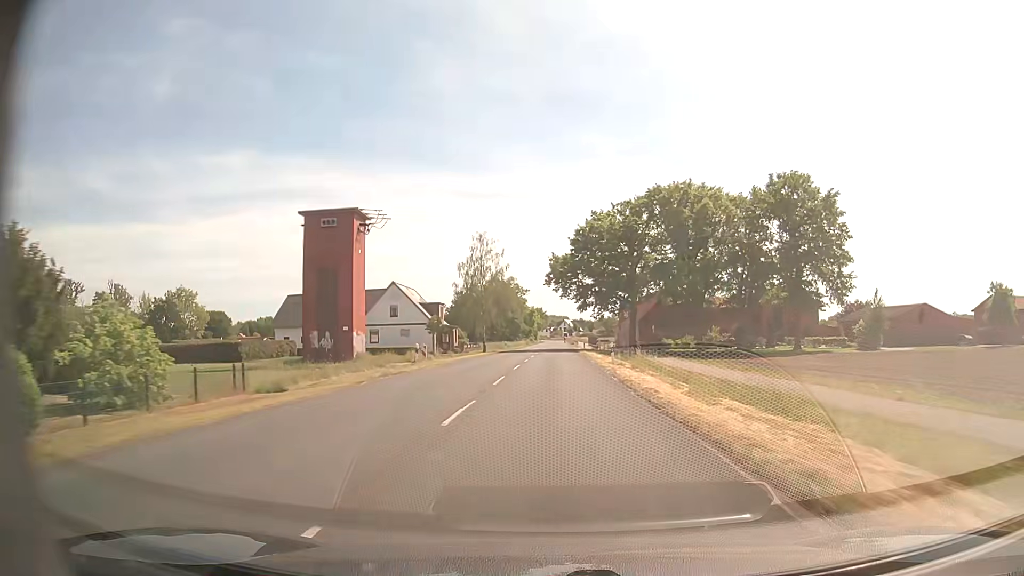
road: secondary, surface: asphalt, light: Day
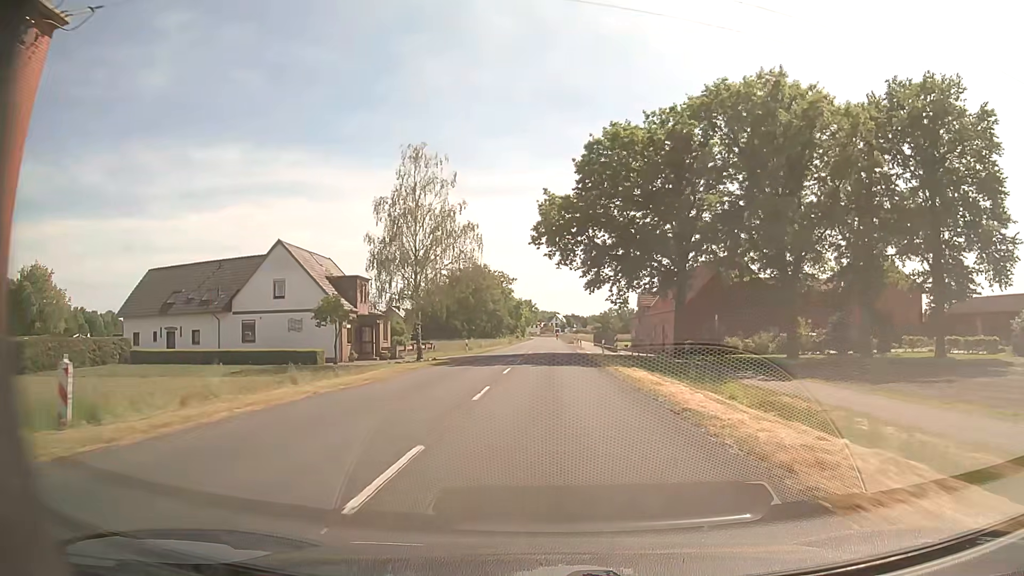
(+0.1, +32.3) m; 0°
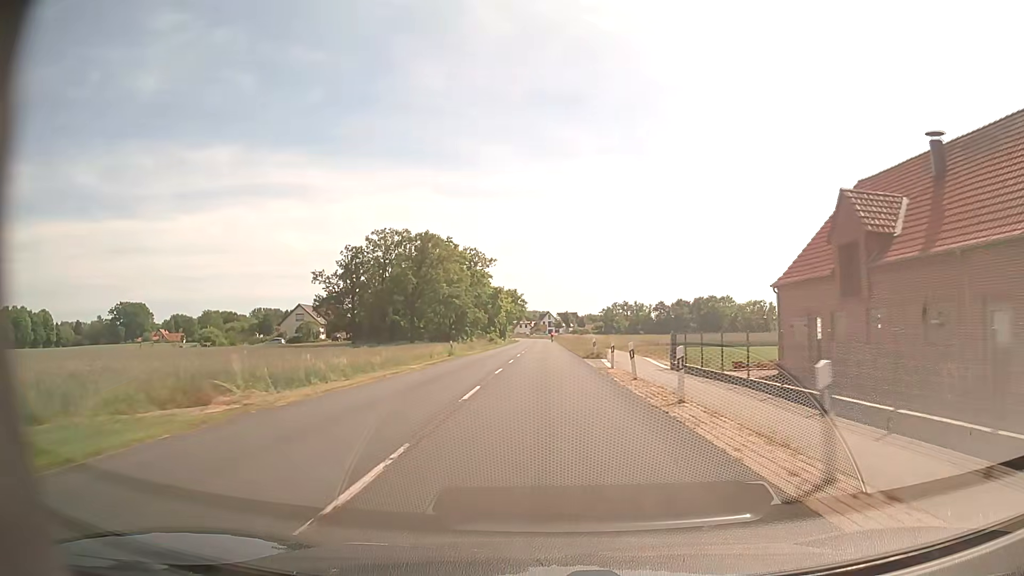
(+0.6, +54.0) m; 0°
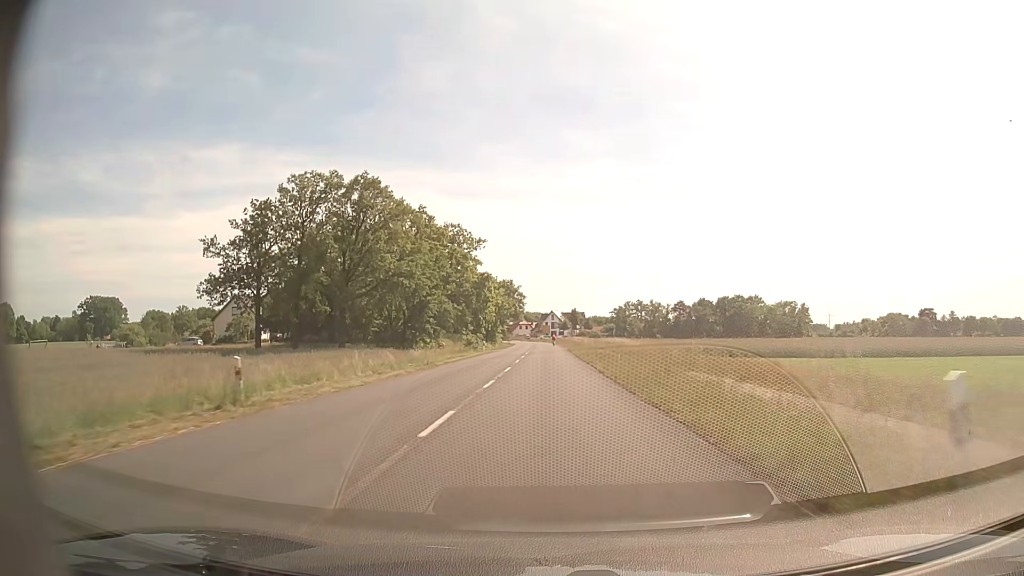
(+0.2, +32.4) m; 0°
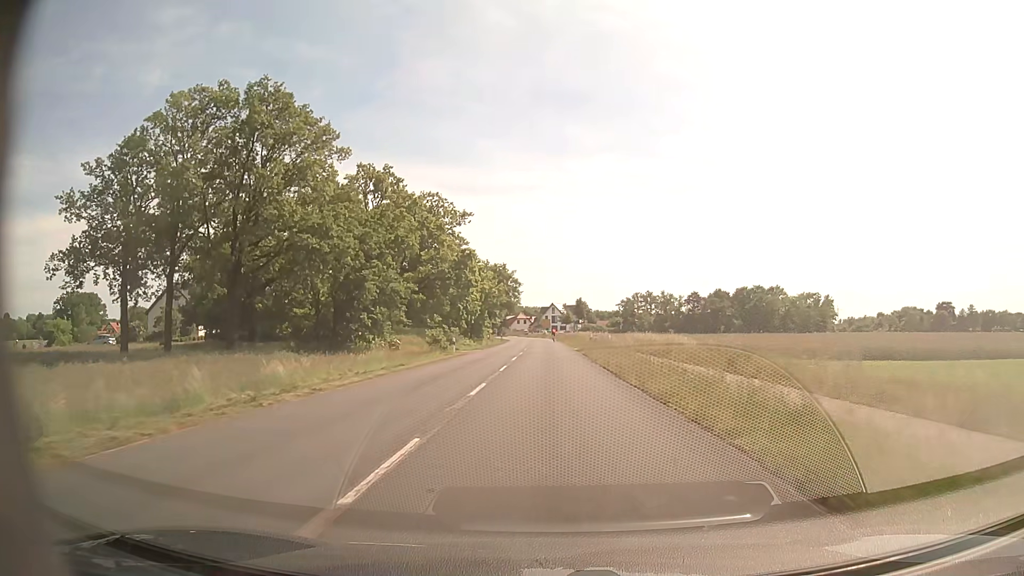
(0.0, +21.6) m; 0°
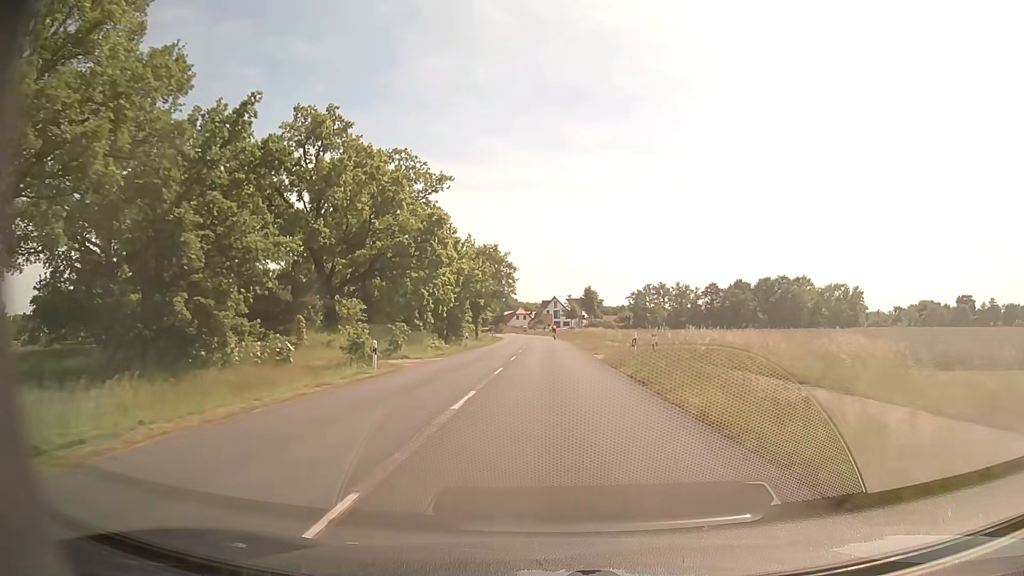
(0.0, +20.8) m; 0°
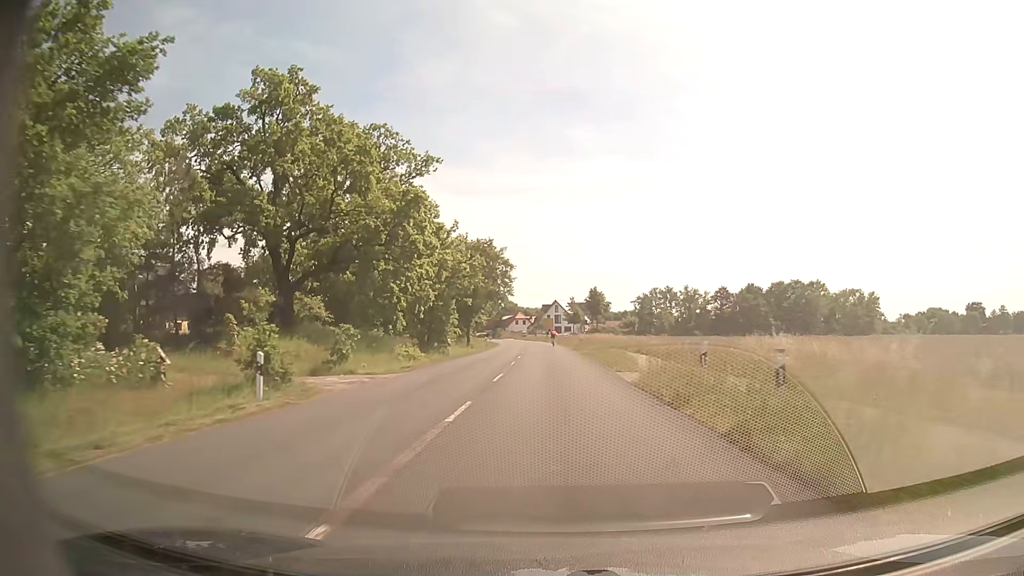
(0.0, +9.8) m; 0°
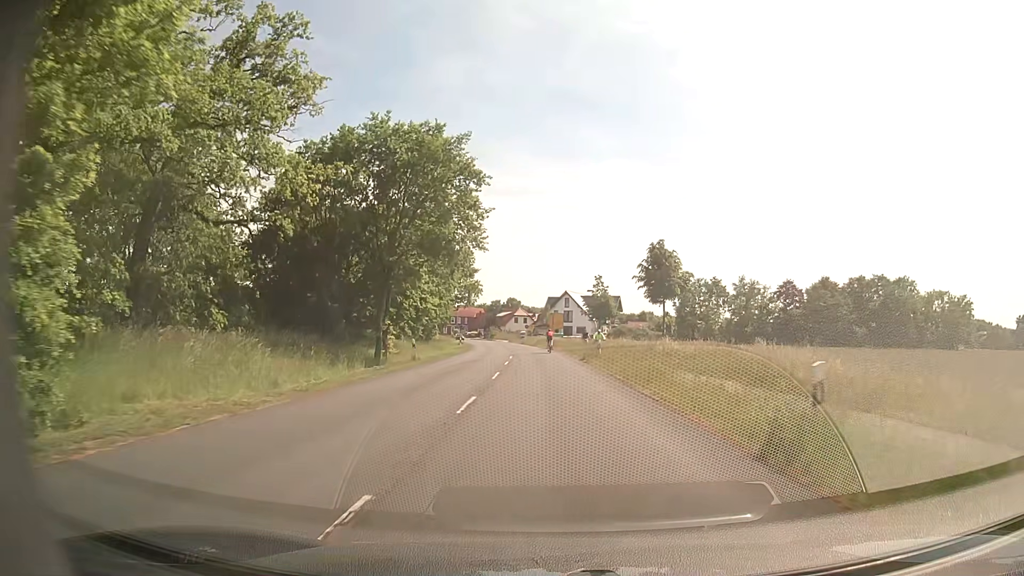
(-0.2, +43.8) m; -1°
(0, +10) (0, +20) (0, +30) (0, +40) (-1, +50) (-1, +60) (-2, +70) (-3, +80) (-4, +90) (-5, +100) m
